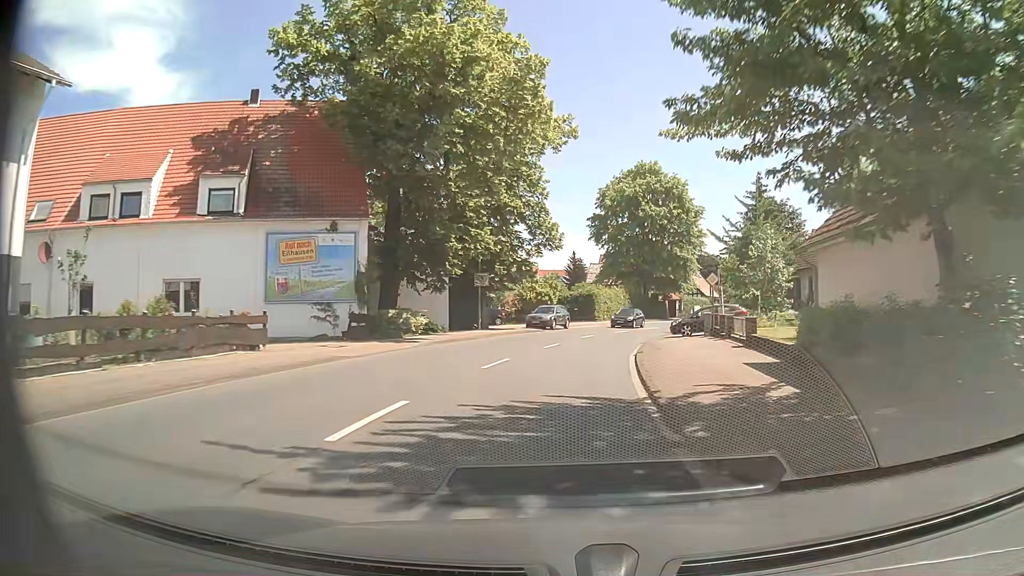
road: primary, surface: asphalt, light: Day
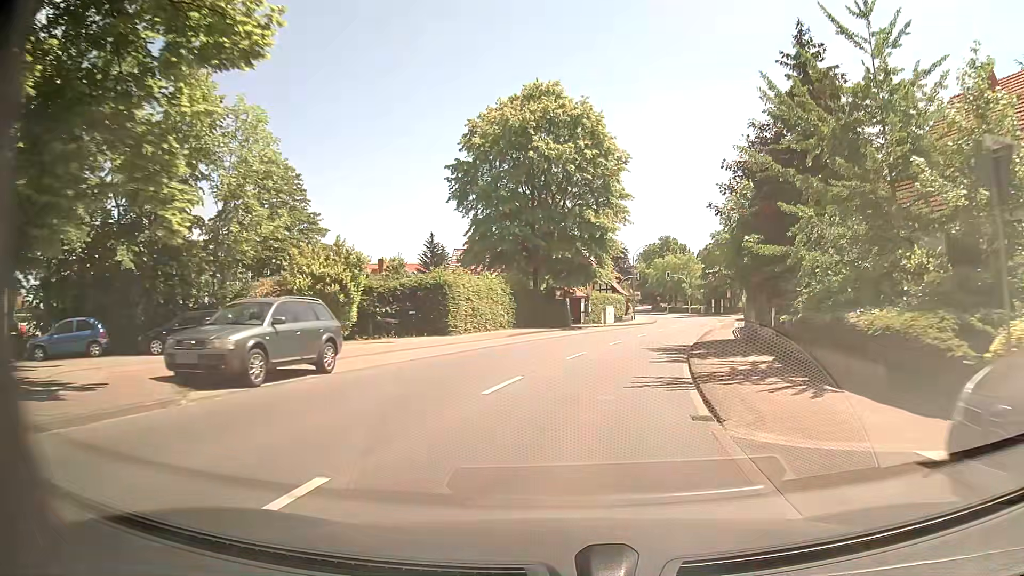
(+2.6, +31.1) m; +10°
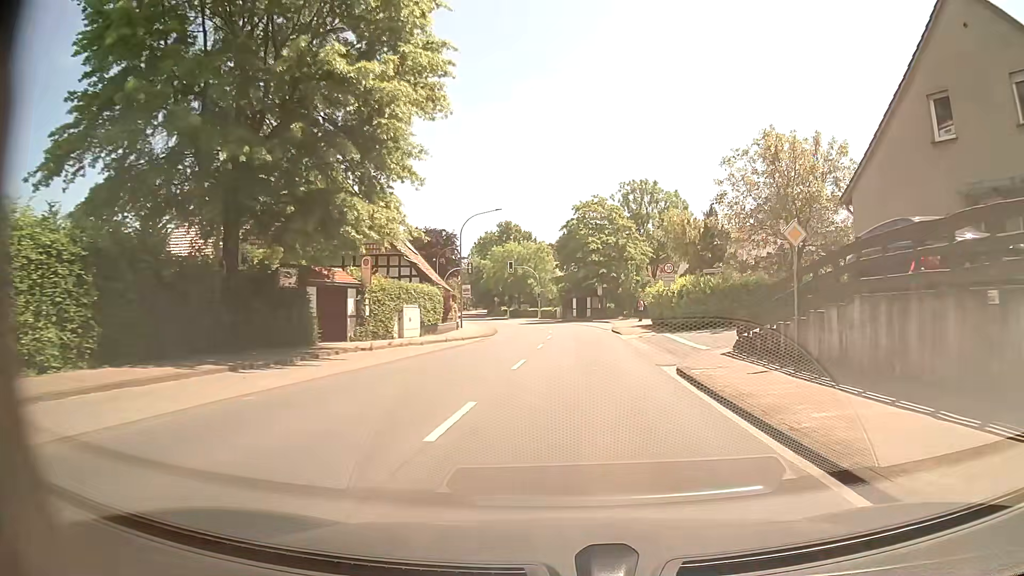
(+3.8, +30.7) m; +15°
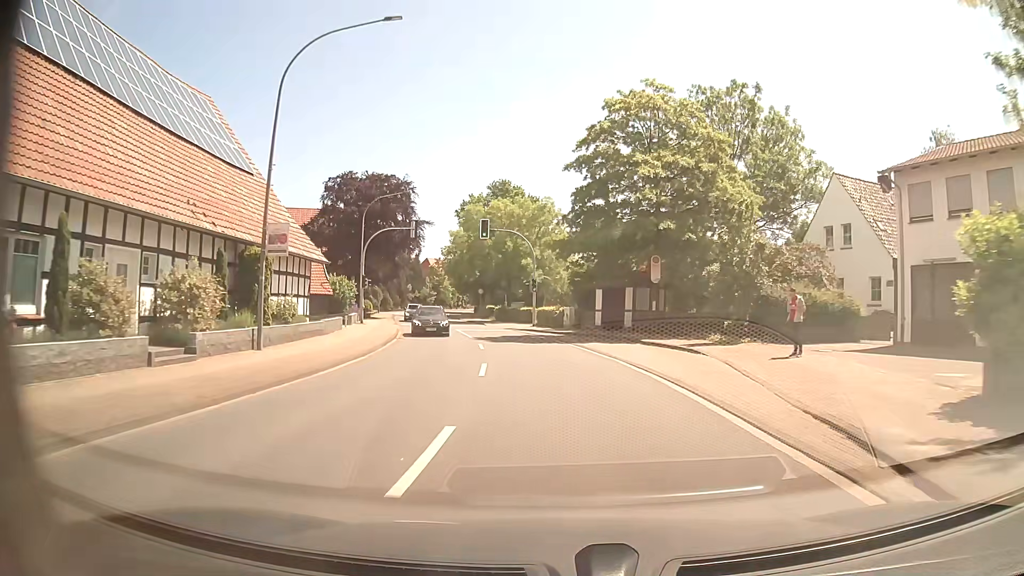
(+0.8, +38.5) m; -2°
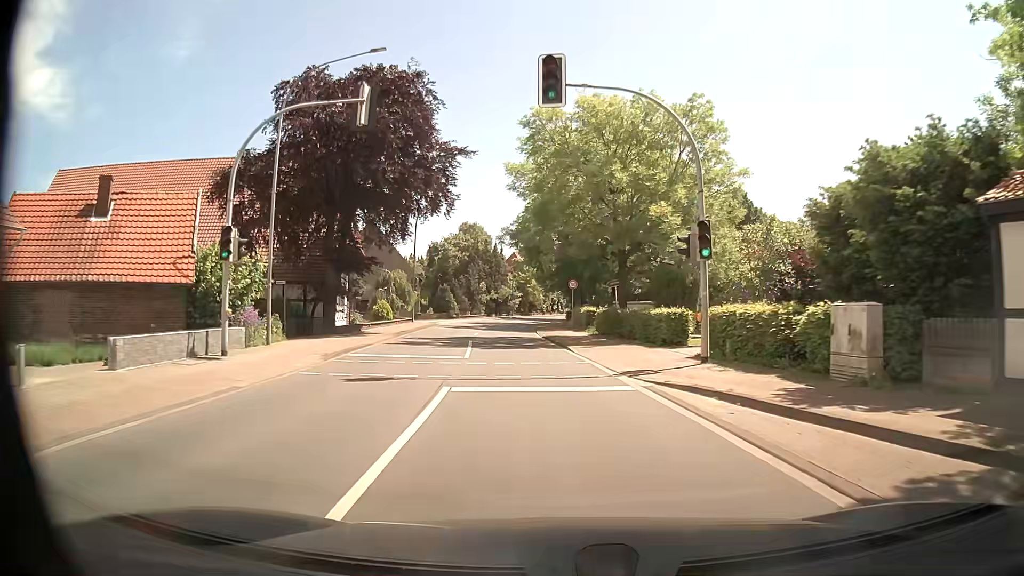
(-2.5, +30.8) m; -9°
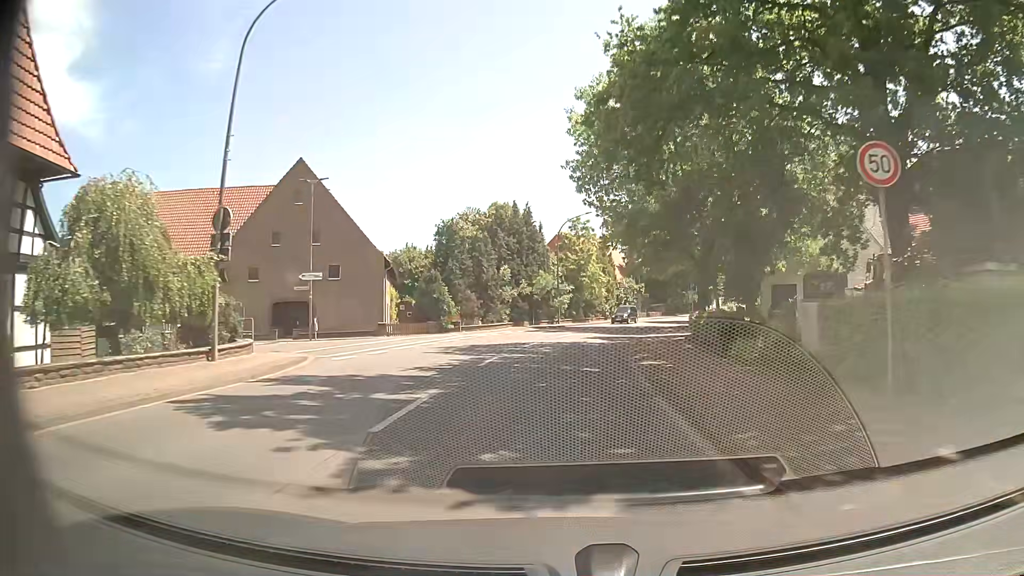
(-2.7, +38.7) m; -4°
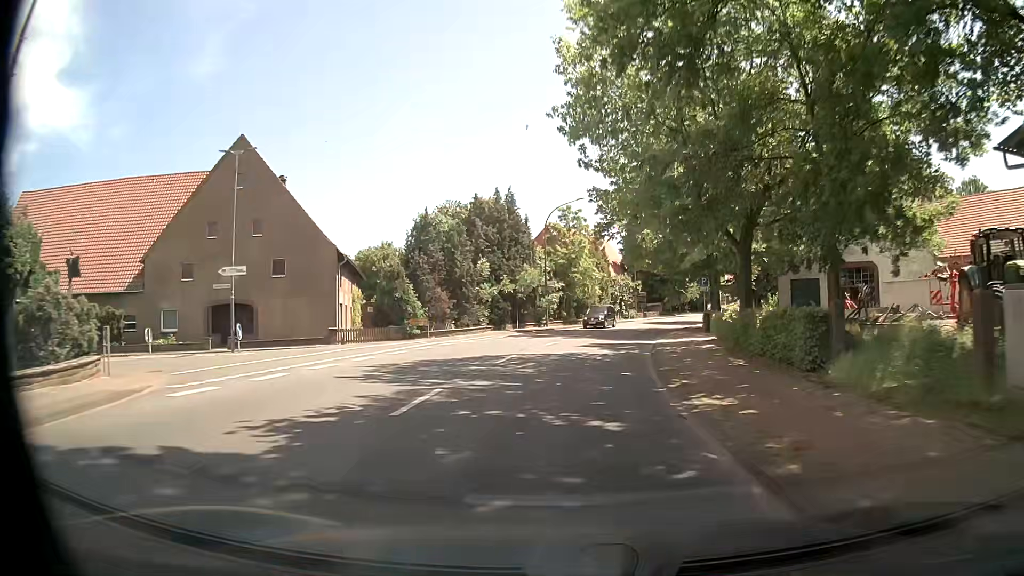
(0.0, +7.7) m; 0°
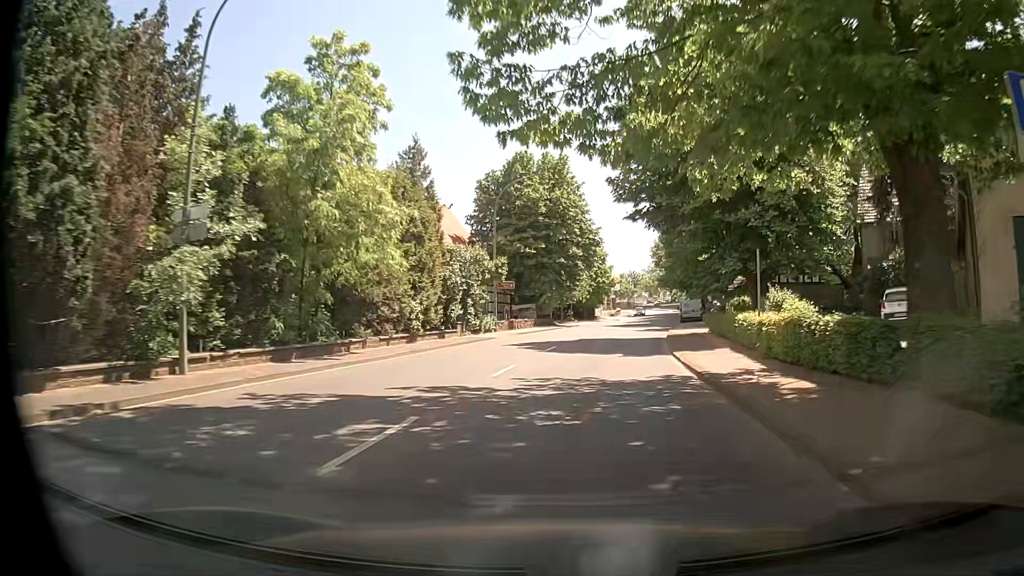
(+3.8, +38.4) m; +13°
(0, +10) (+1, +20) (+2, +30) (+4, +40) (+6, +50) (+7, +59) (+9, +69) (+11, +79) (+13, +89) (+15, +99) m
